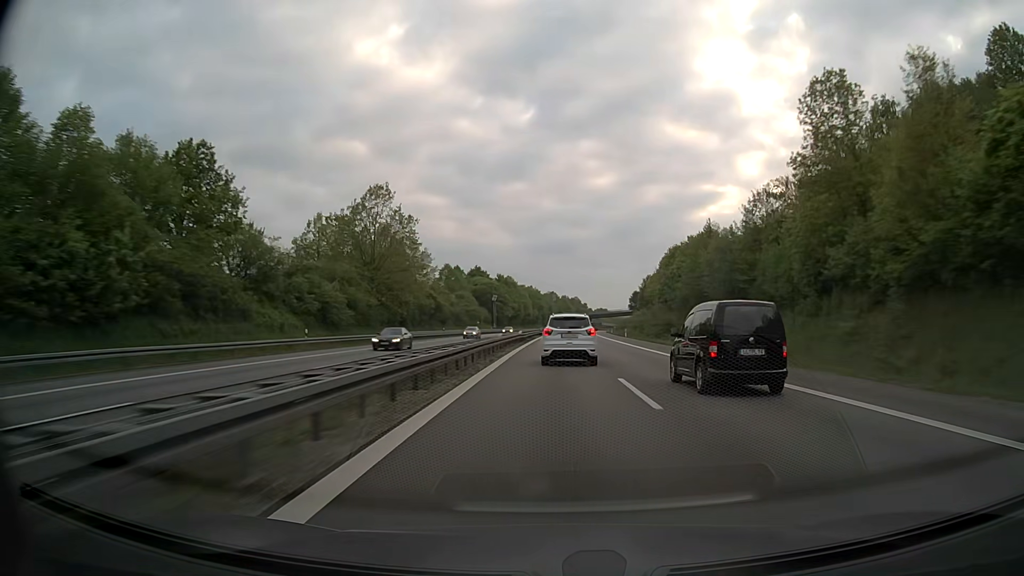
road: motorway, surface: asphalt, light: Day
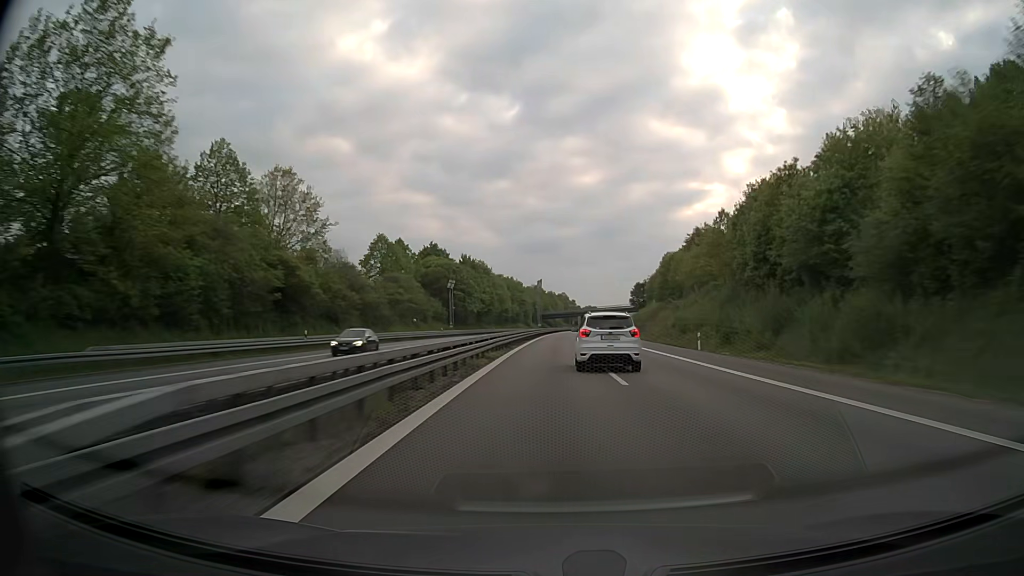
(+0.7, +50.3) m; +1°
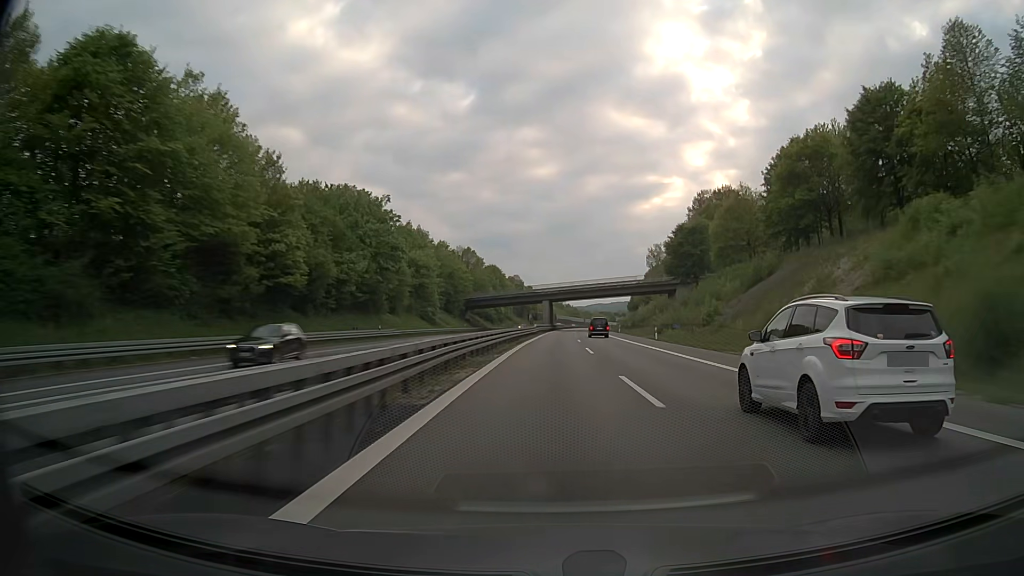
(+4.5, +130.9) m; +4°
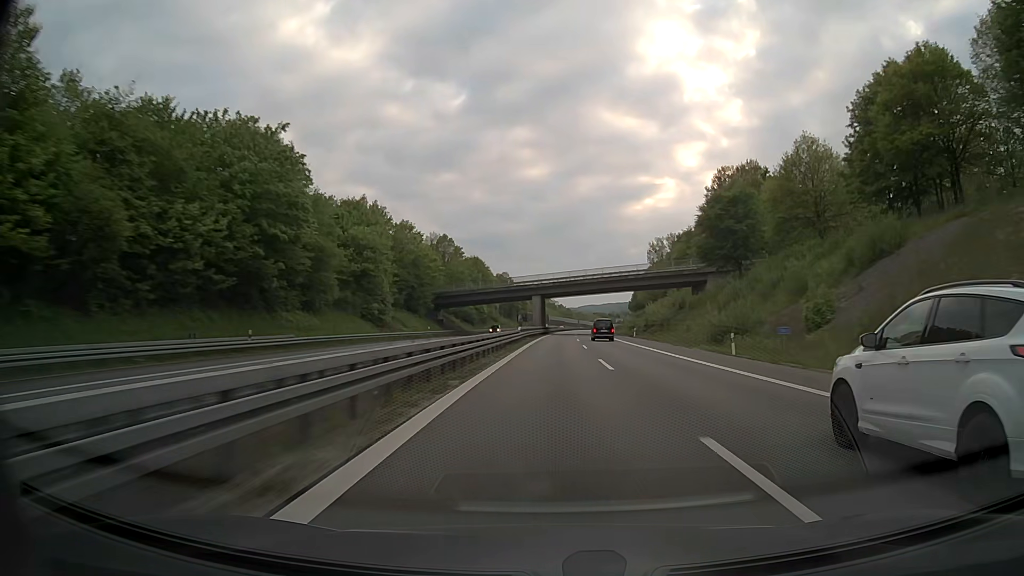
(+0.2, +27.0) m; +1°
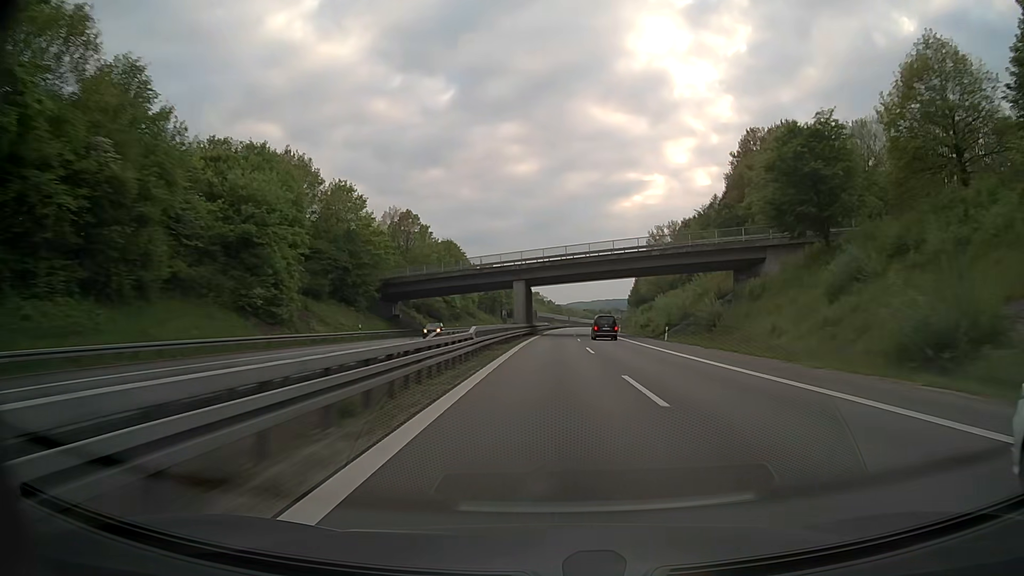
(+0.3, +27.3) m; +1°
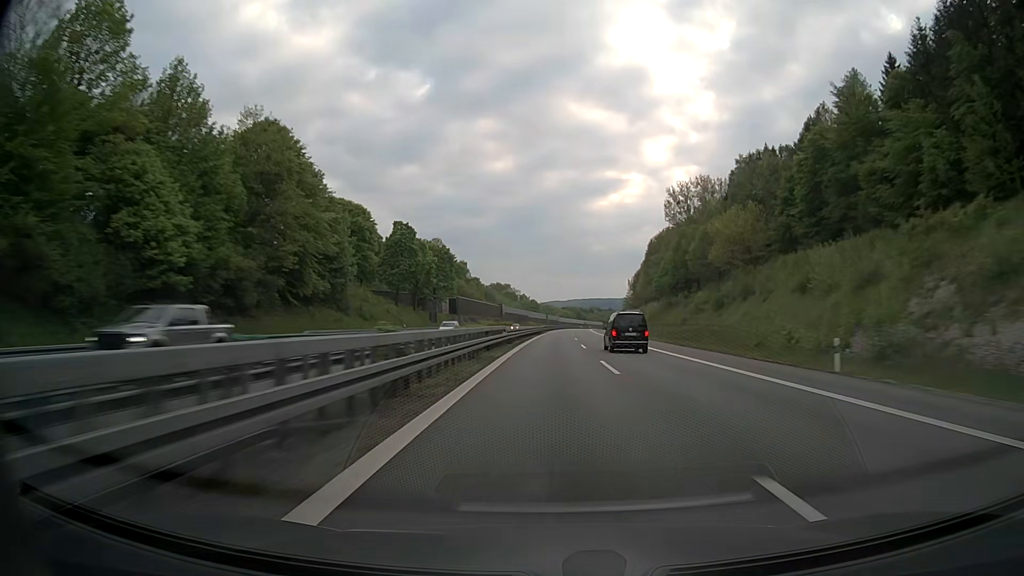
(+1.4, +83.4) m; +2°
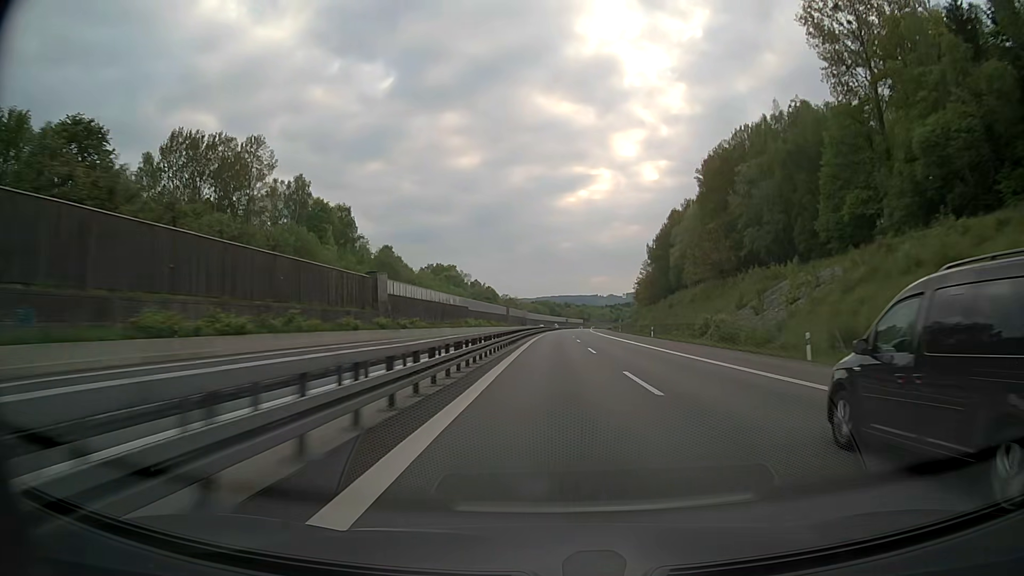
(+2.8, +113.7) m; +3°
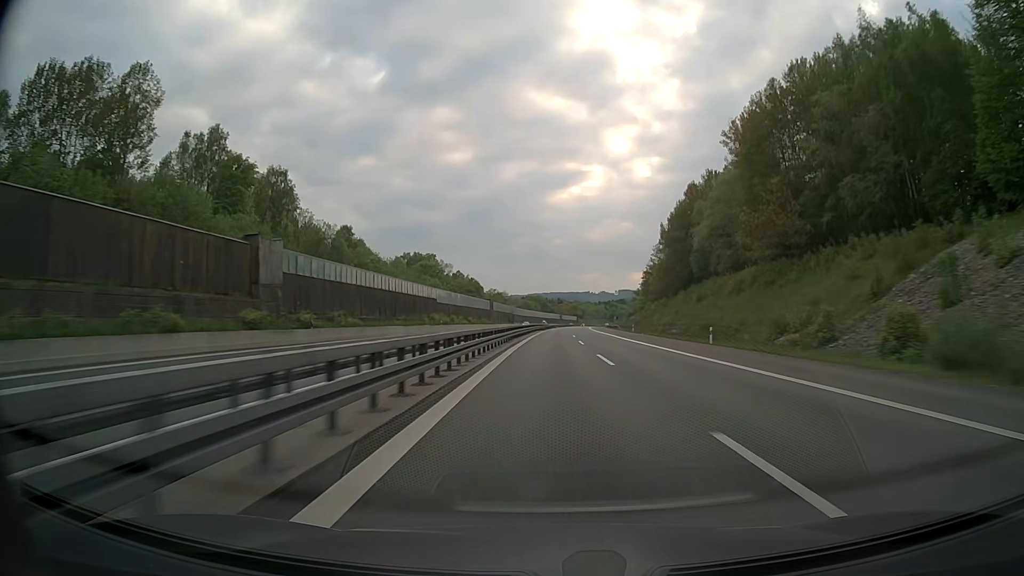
(+0.1, +28.6) m; +1°
(0, +10) (0, +20) (0, +30) (0, +40) (+1, +50) (+1, +60) (+1, +70) (+2, +80) (+2, +90) (+3, +100) m
